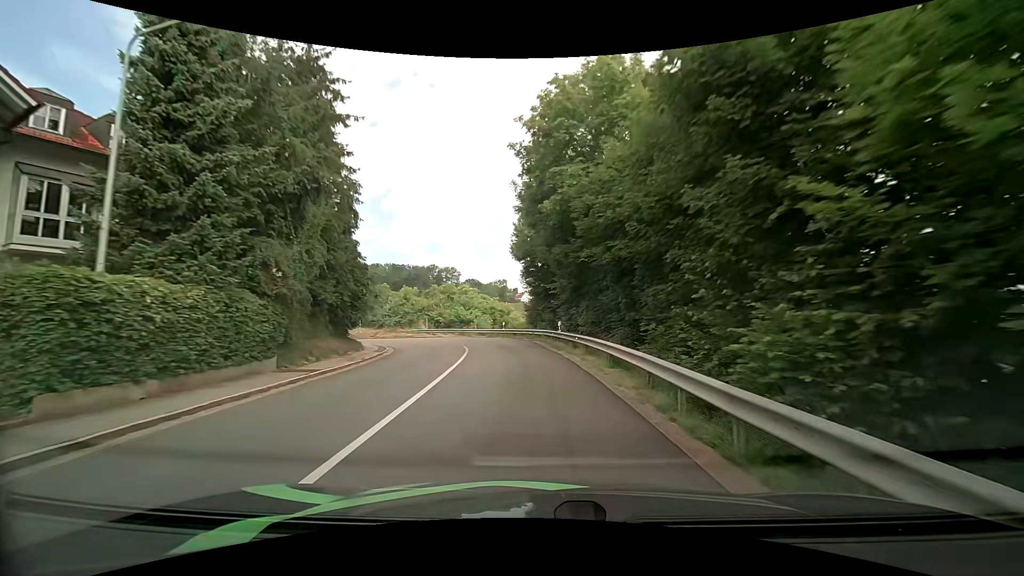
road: tertiary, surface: asphalt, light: Day
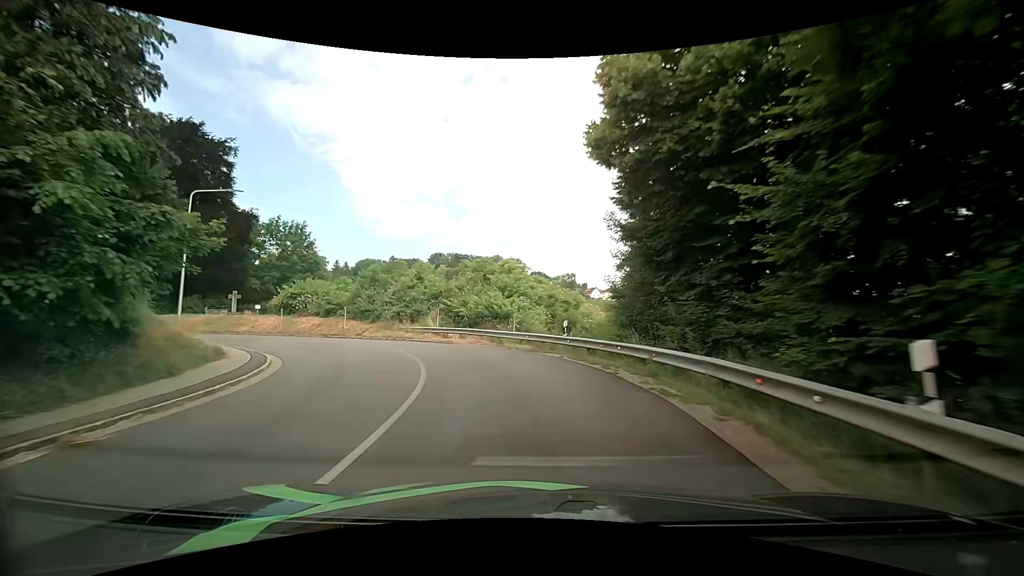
(-0.9, +21.3) m; -7°
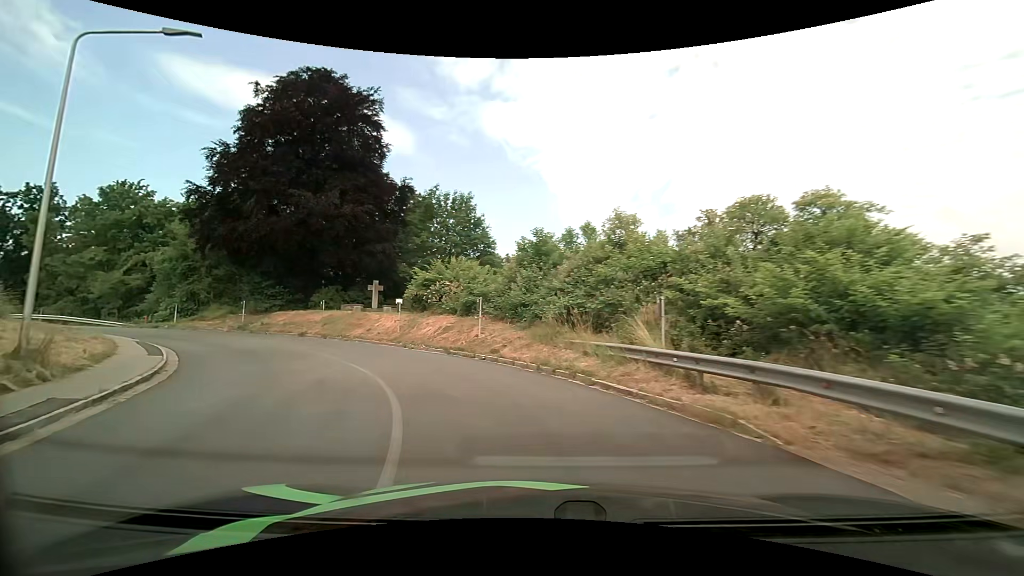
(-3.1, +18.5) m; -23°
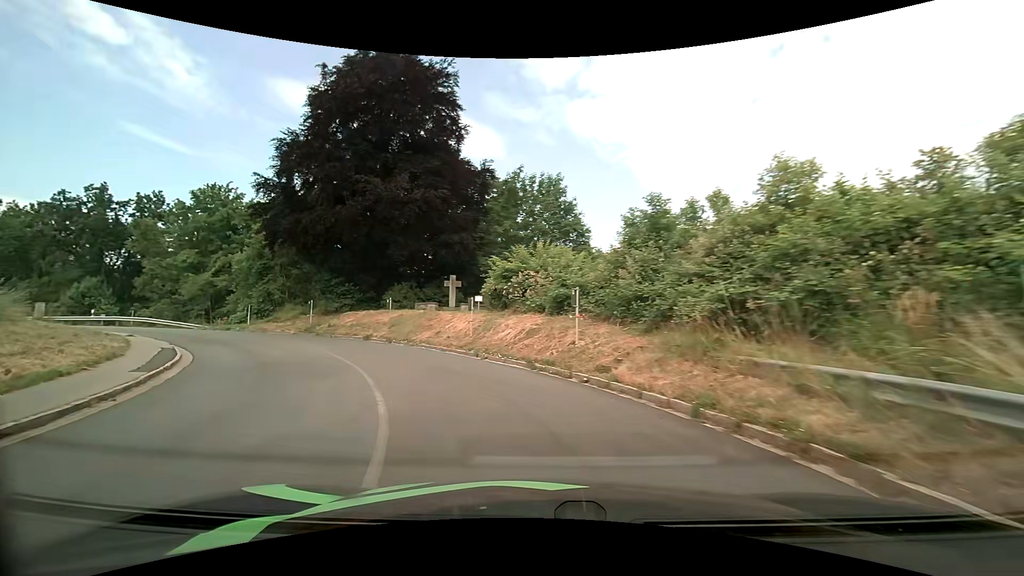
(-0.5, +5.9) m; -12°
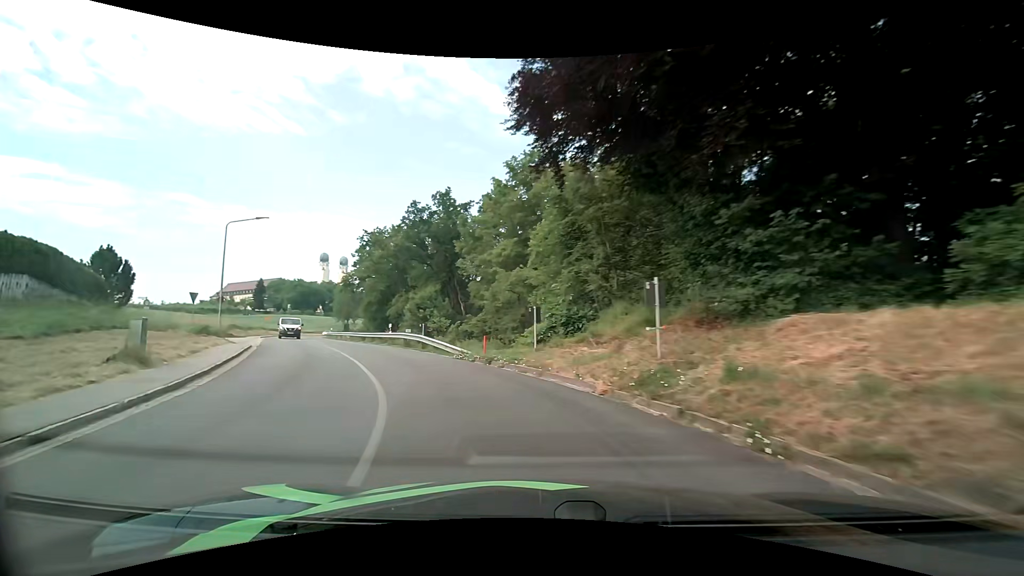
(-8.5, +22.8) m; -41°
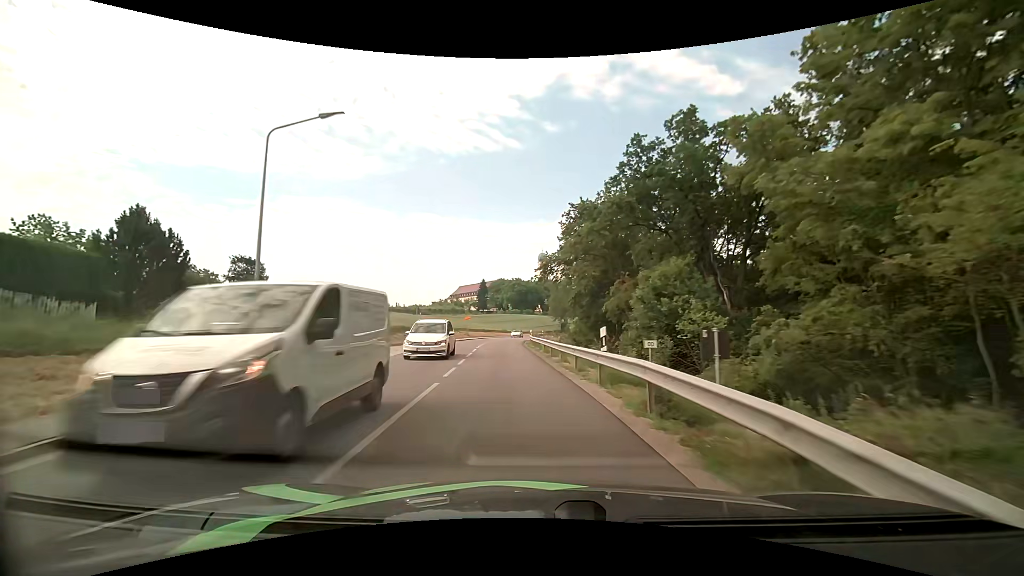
(-5.3, +20.1) m; -26°
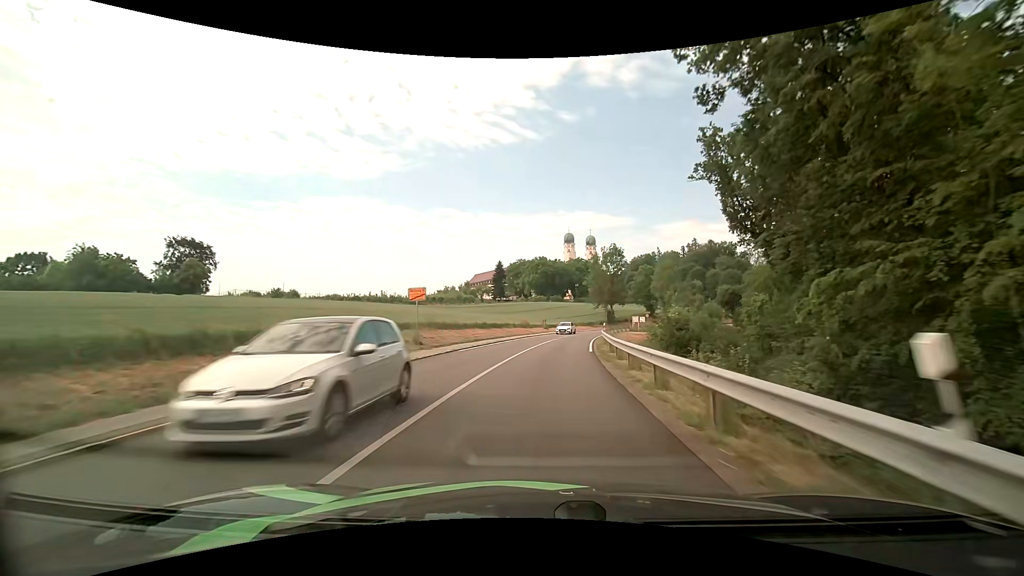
(-2.7, +45.8) m; -3°
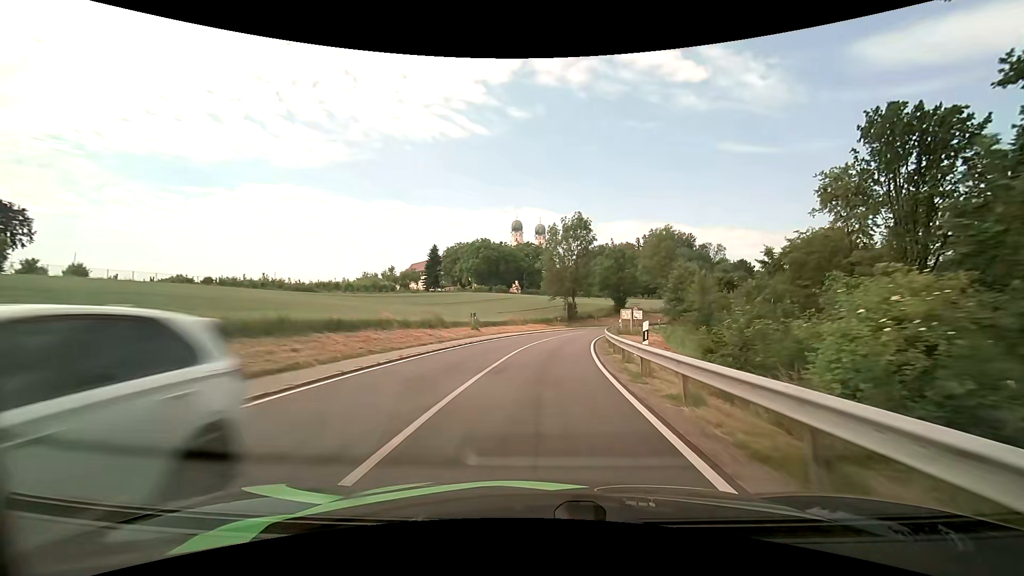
(+1.5, +30.8) m; +6°
(0, +10) (+1, +20) (+2, +30) (+4, +40) (+6, +50) (+9, +59) (+12, +69) (+16, +78) (+21, +86) (+26, +95) m
